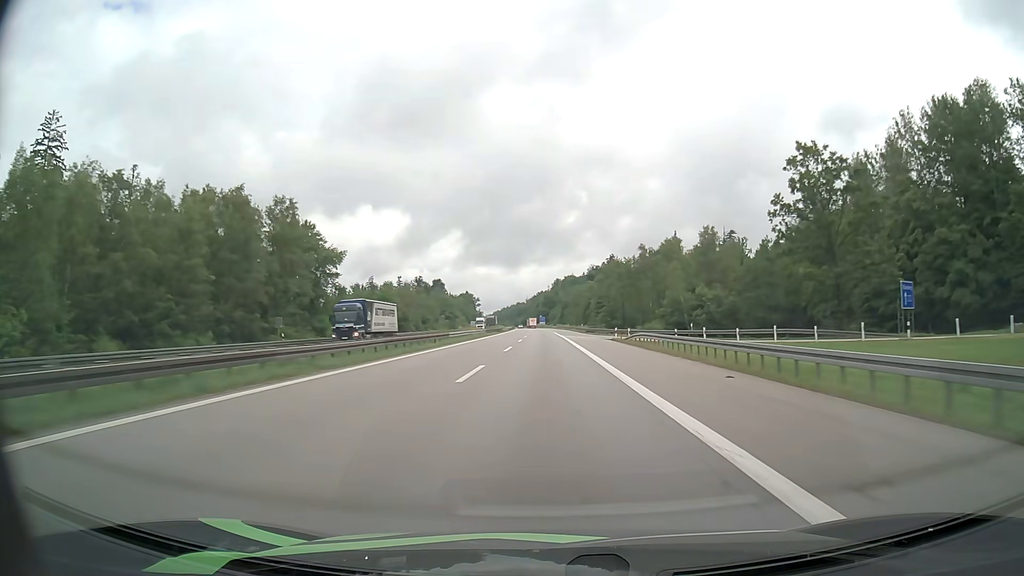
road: motorway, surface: asphalt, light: Day
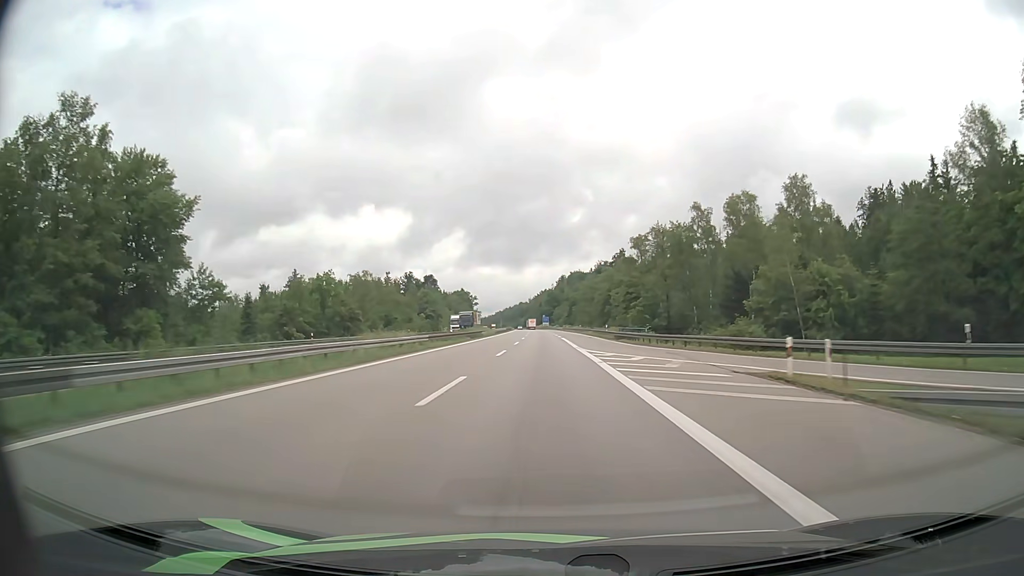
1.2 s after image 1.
(-0.1, +40.6) m; 0°
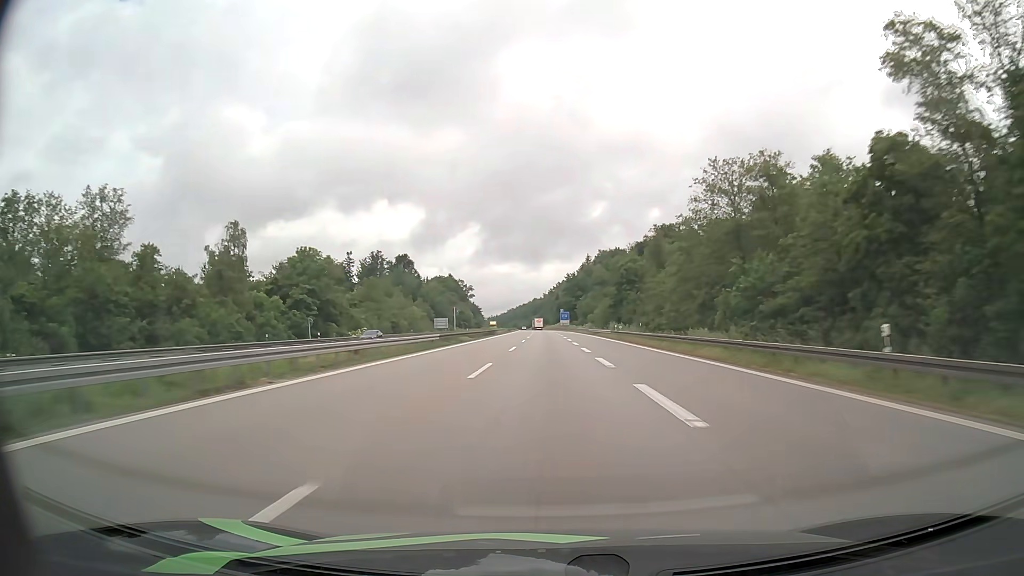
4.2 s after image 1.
(-1.3, +102.0) m; -1°
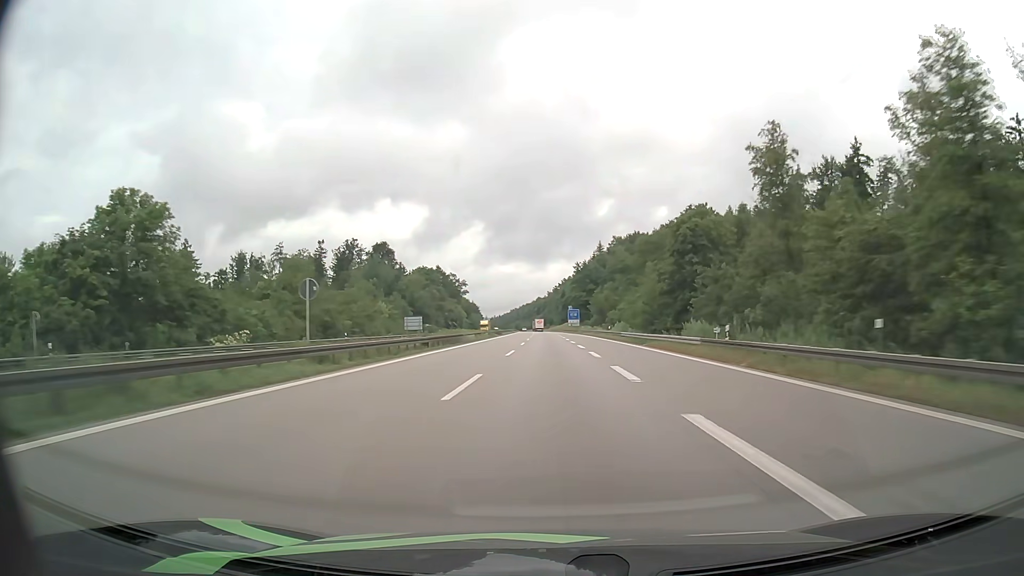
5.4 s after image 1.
(-0.2, +41.0) m; 0°
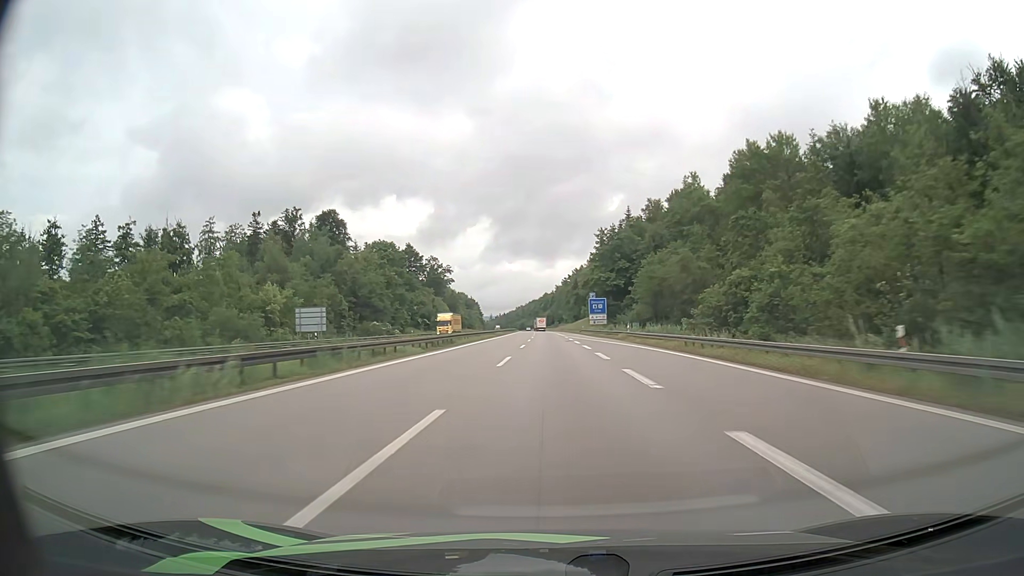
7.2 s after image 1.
(-0.5, +61.7) m; -1°
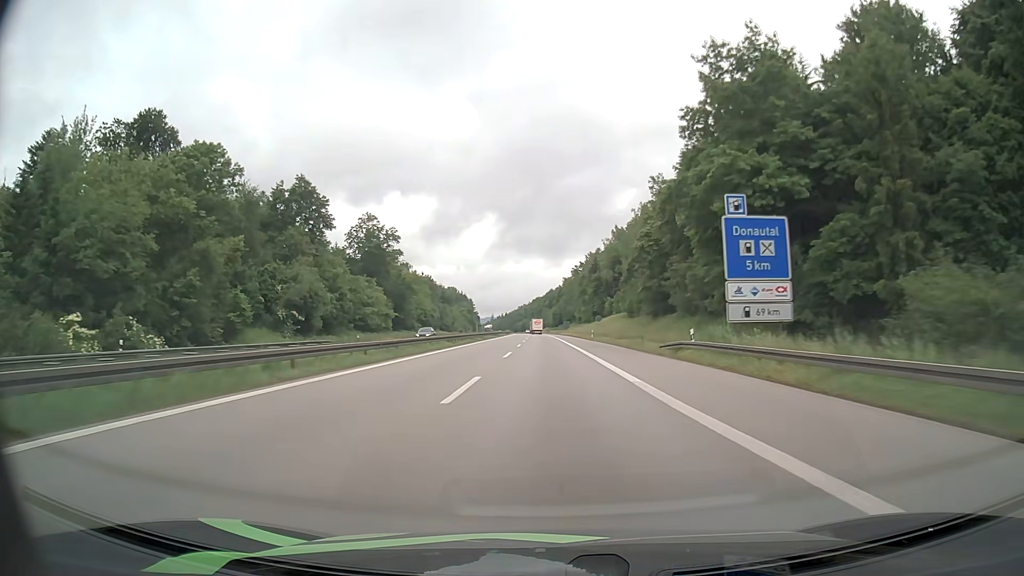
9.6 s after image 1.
(-0.3, +82.6) m; 0°
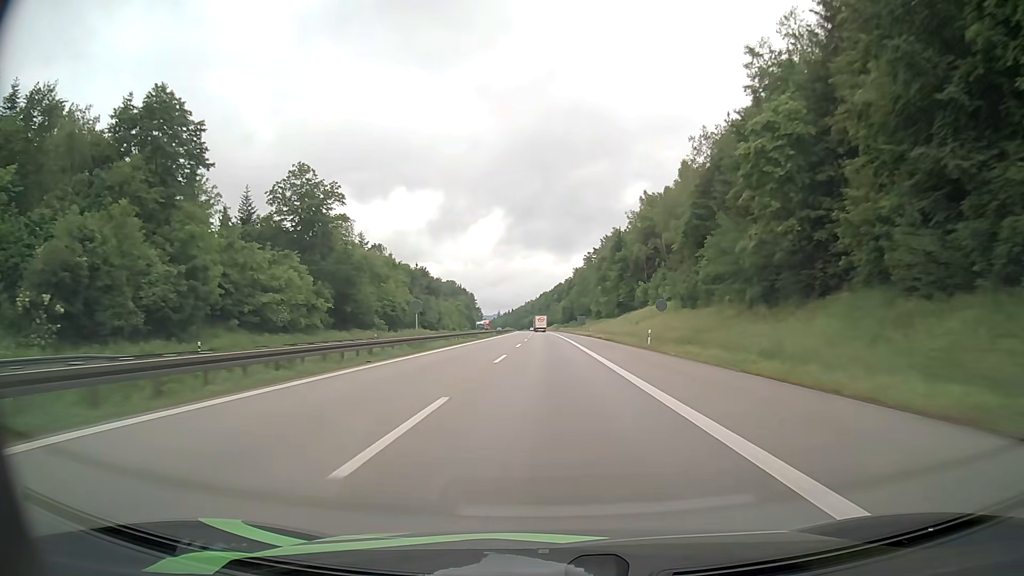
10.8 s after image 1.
(-0.3, +41.5) m; -1°
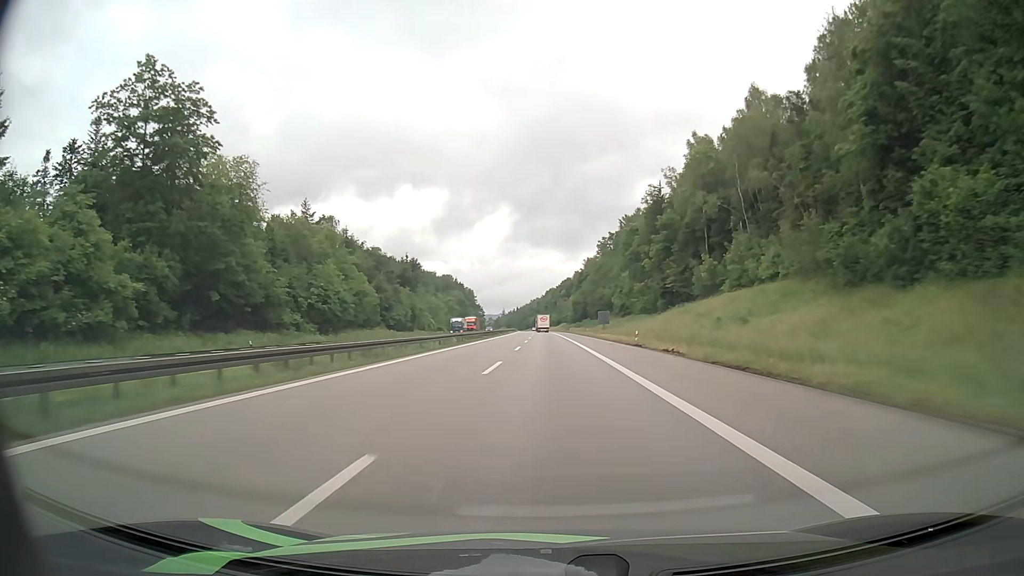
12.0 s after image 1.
(-0.2, +41.6) m; -1°
(0, +10) (0, +20) (0, +30) (0, +40) (0, +50) (0, +60) (0, +70) (-1, +80) (-1, +90) (-1, +100) m
